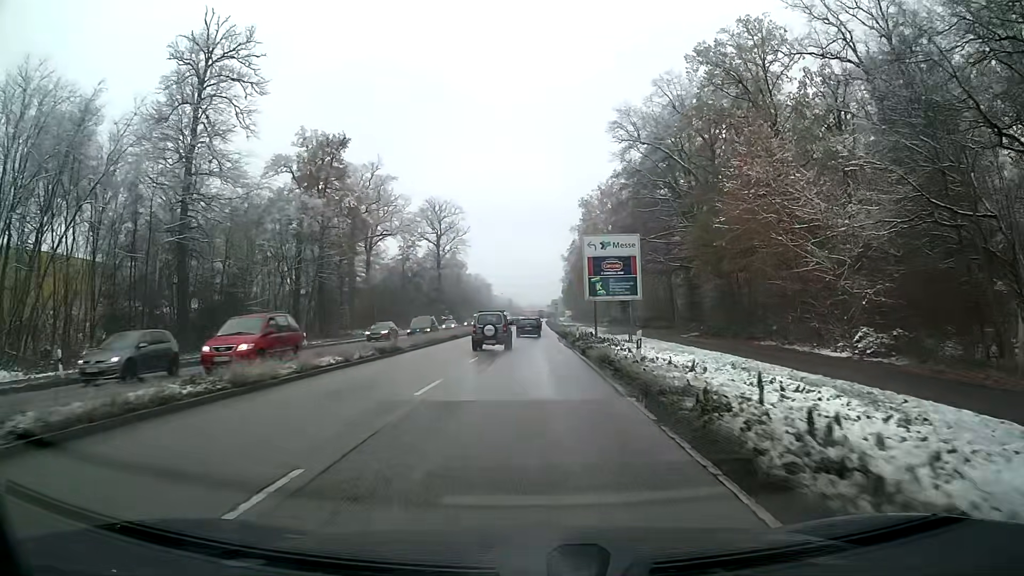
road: primary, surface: asphalt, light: Day
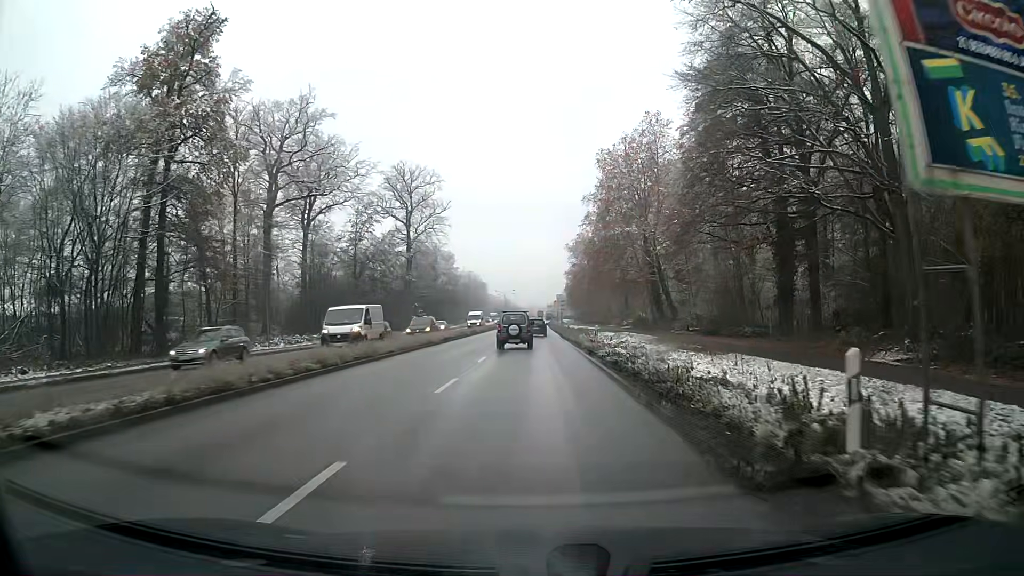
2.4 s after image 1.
(-0.4, +36.1) m; -2°
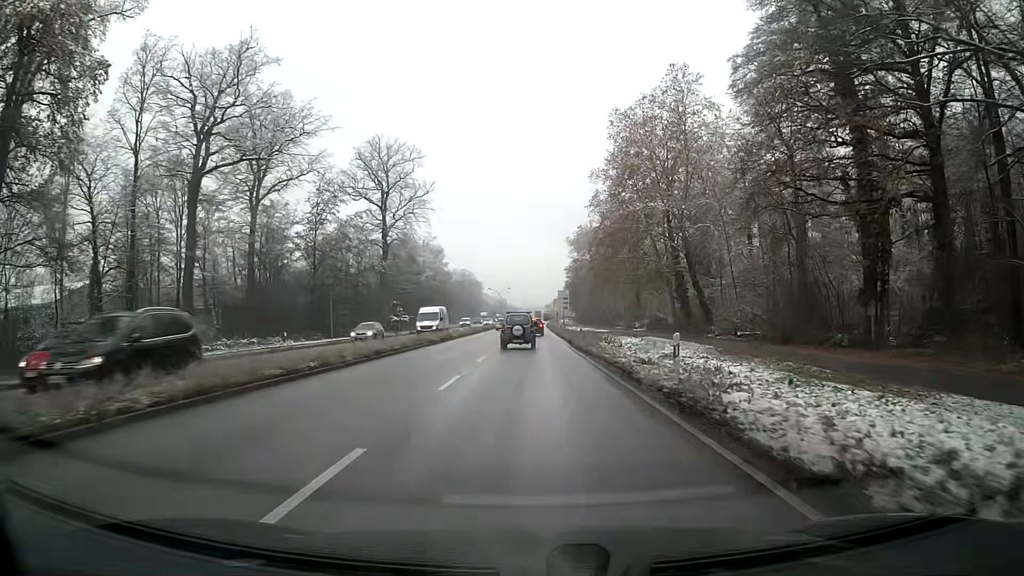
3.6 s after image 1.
(+0.3, +17.6) m; +2°
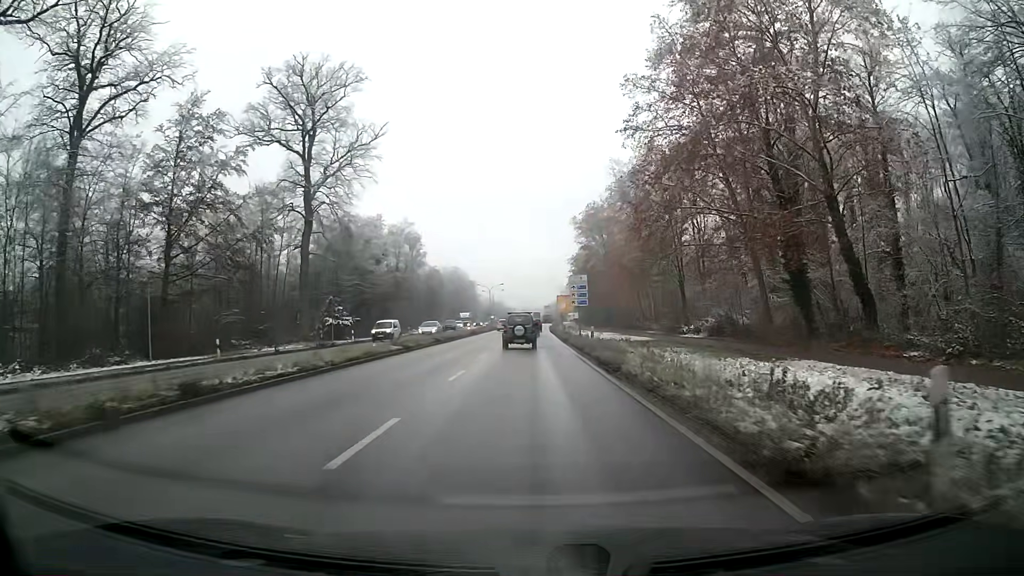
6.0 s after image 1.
(+0.1, +34.4) m; 0°
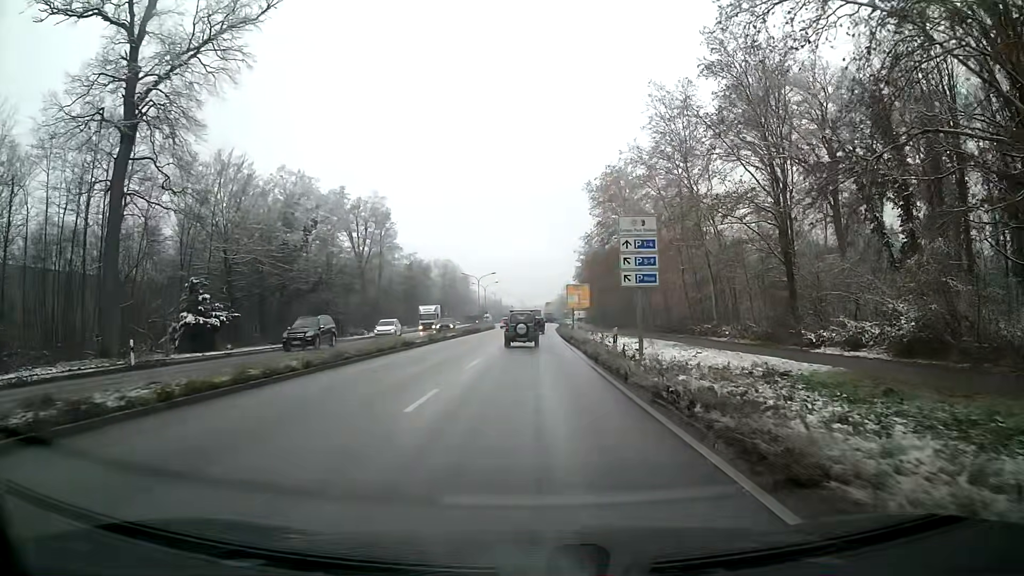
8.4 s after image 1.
(0.0, +33.1) m; +1°
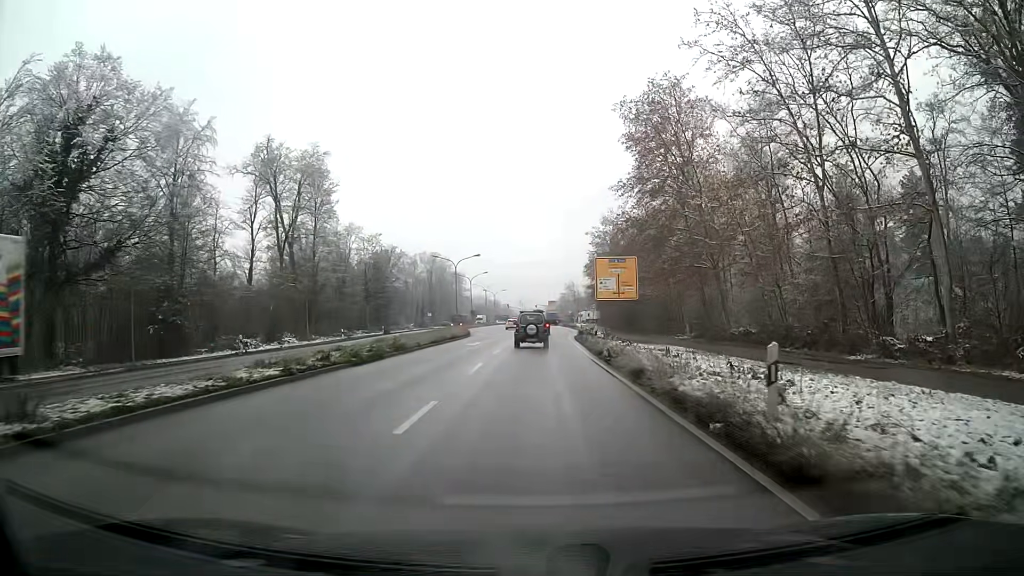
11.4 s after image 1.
(-0.1, +38.5) m; 0°
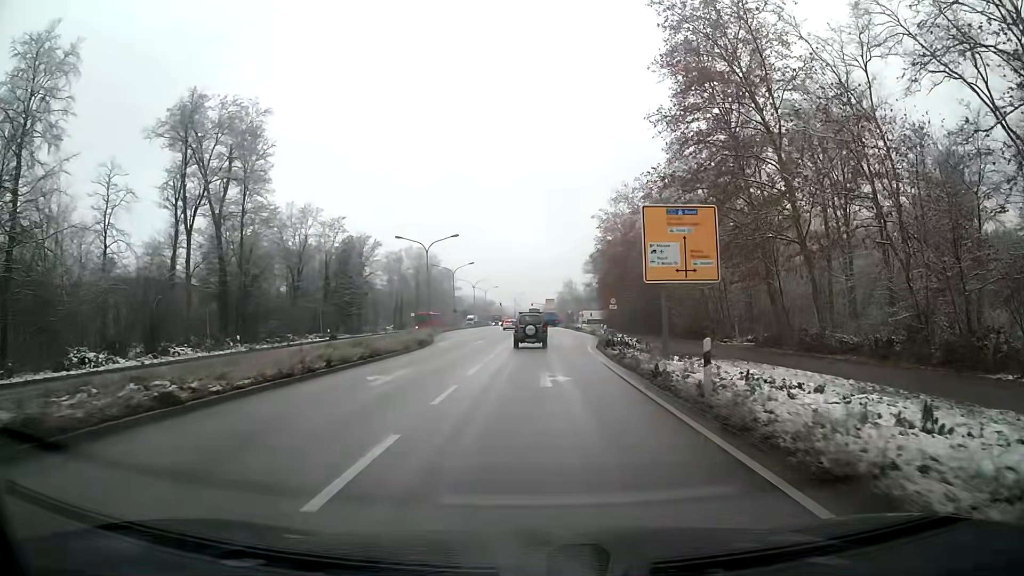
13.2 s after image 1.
(-0.1, +21.5) m; 0°
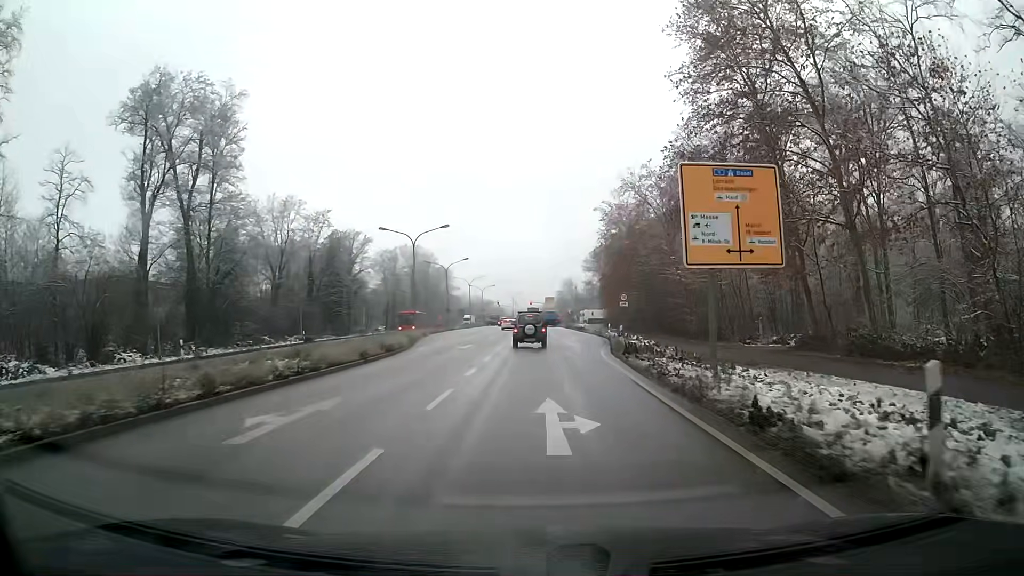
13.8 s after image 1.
(0.0, +6.9) m; 0°
(0, +10) (0, +20) (0, +30) (0, +40) (0, +50) (0, +60) (0, +70) (0, +80) (0, +90) (0, +100) m
